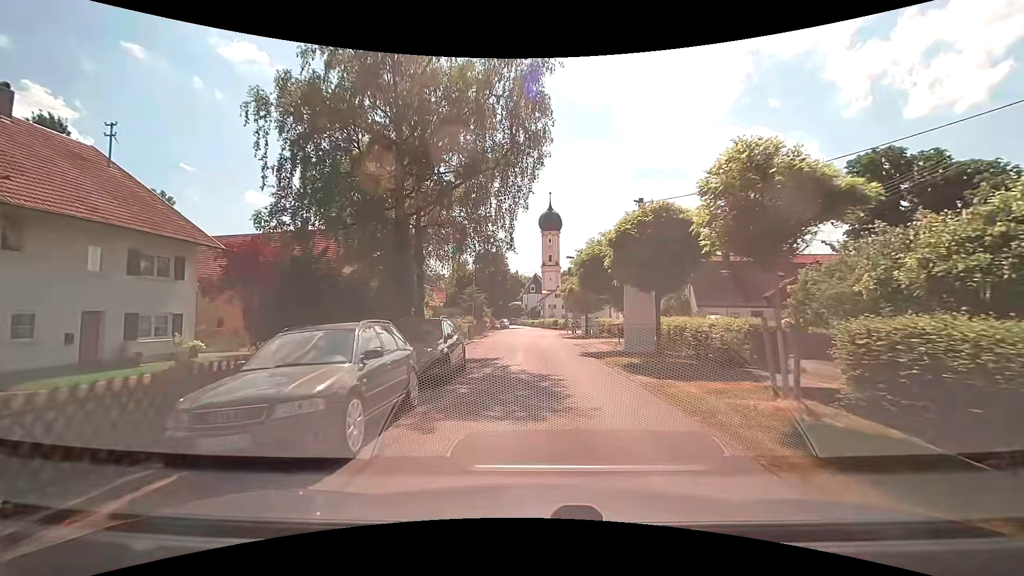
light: Day
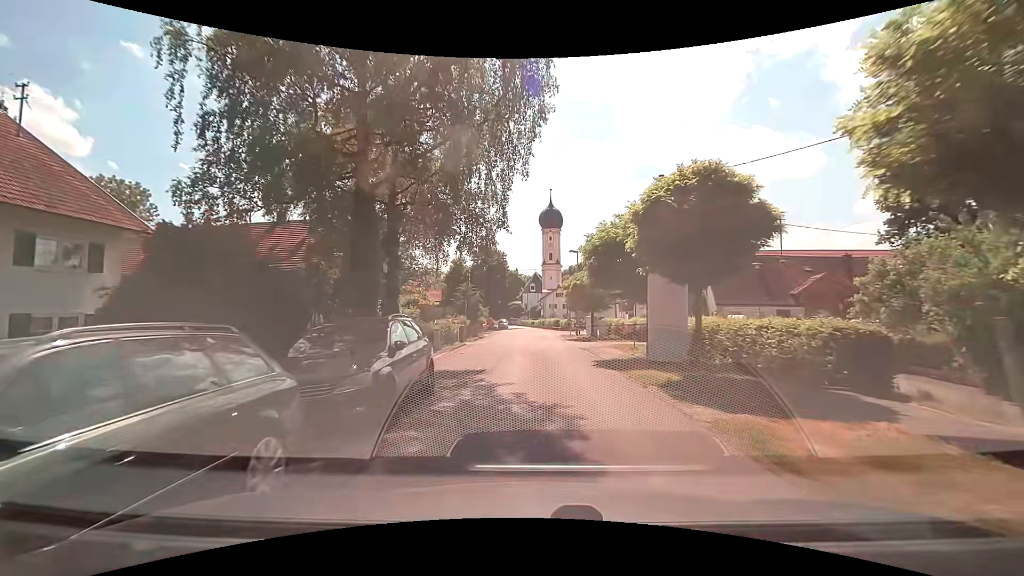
(0.0, +4.2) m; 0°
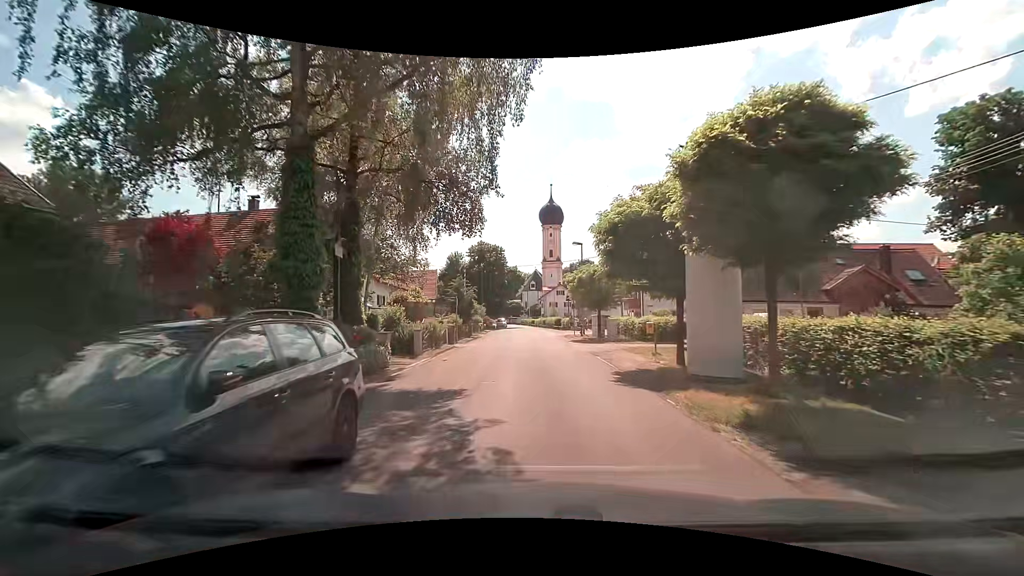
(0.0, +4.0) m; 0°
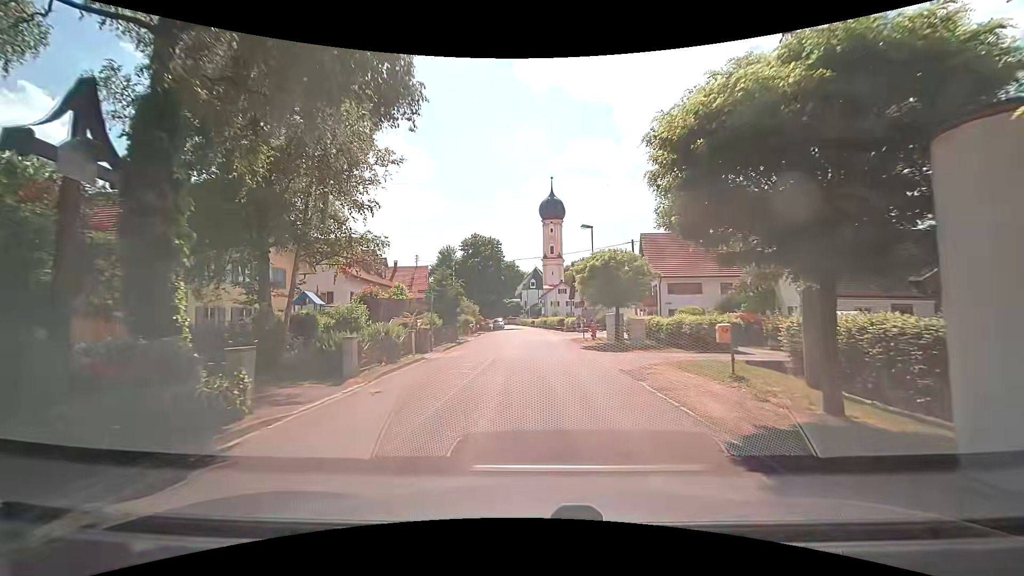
(0.0, +7.5) m; 0°
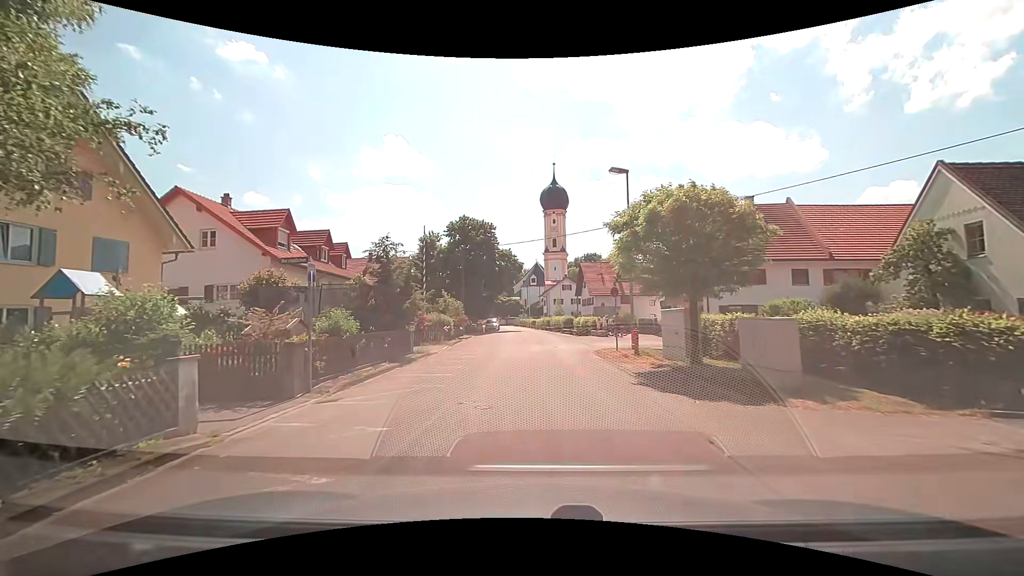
(0.0, +12.7) m; 0°
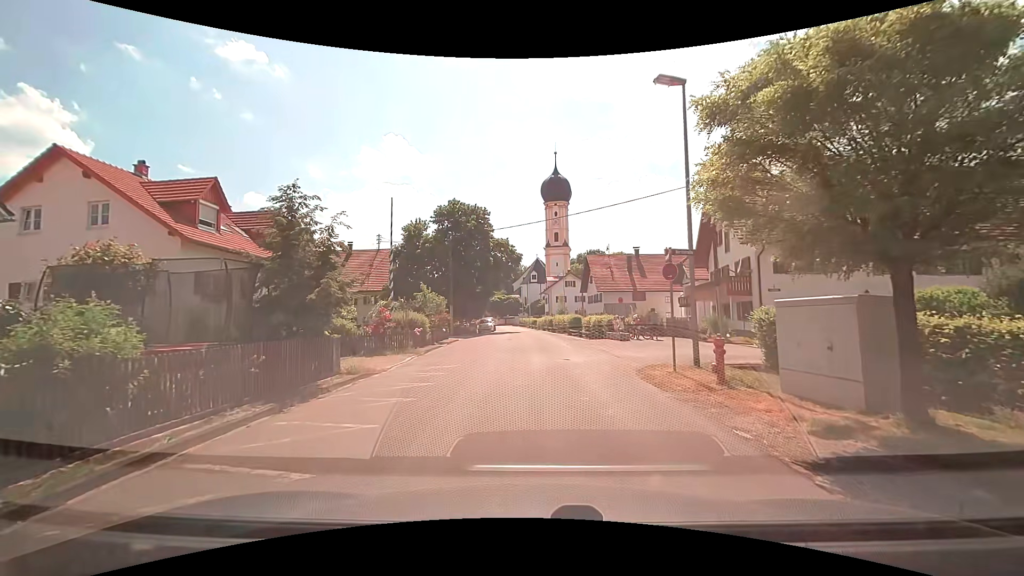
(0.0, +7.8) m; 0°
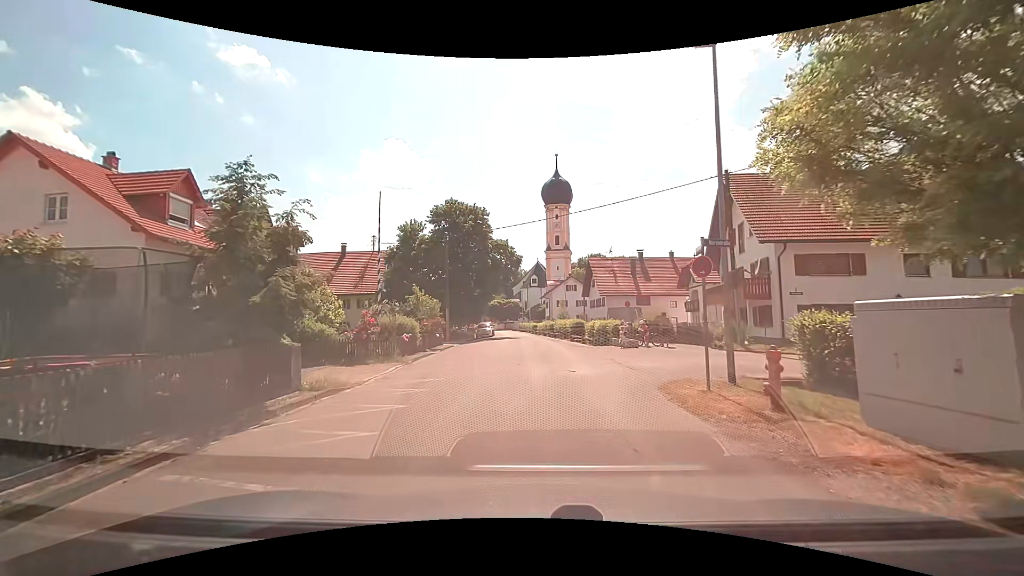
(0.0, +2.2) m; 0°
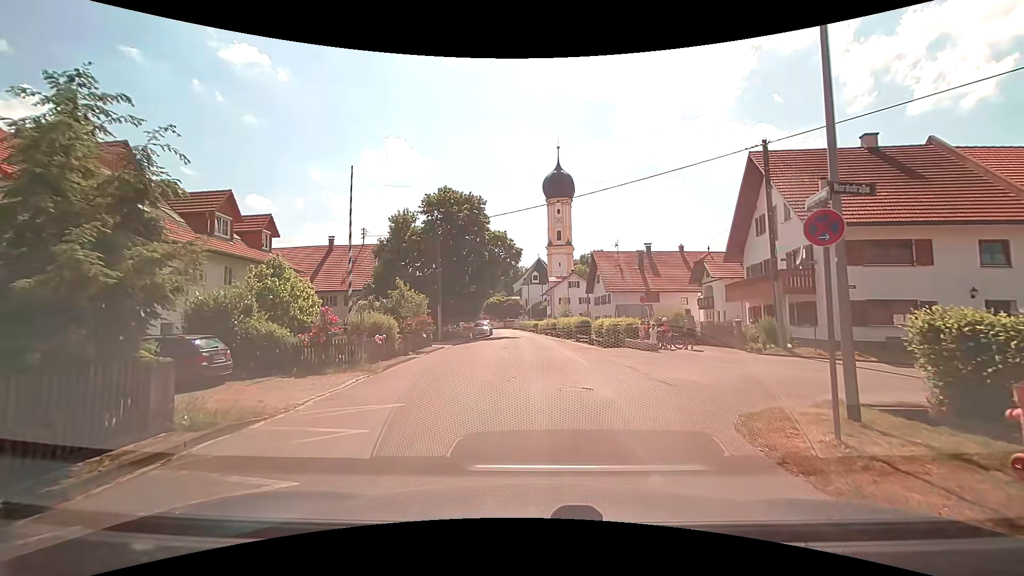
(0.0, +3.9) m; 0°
